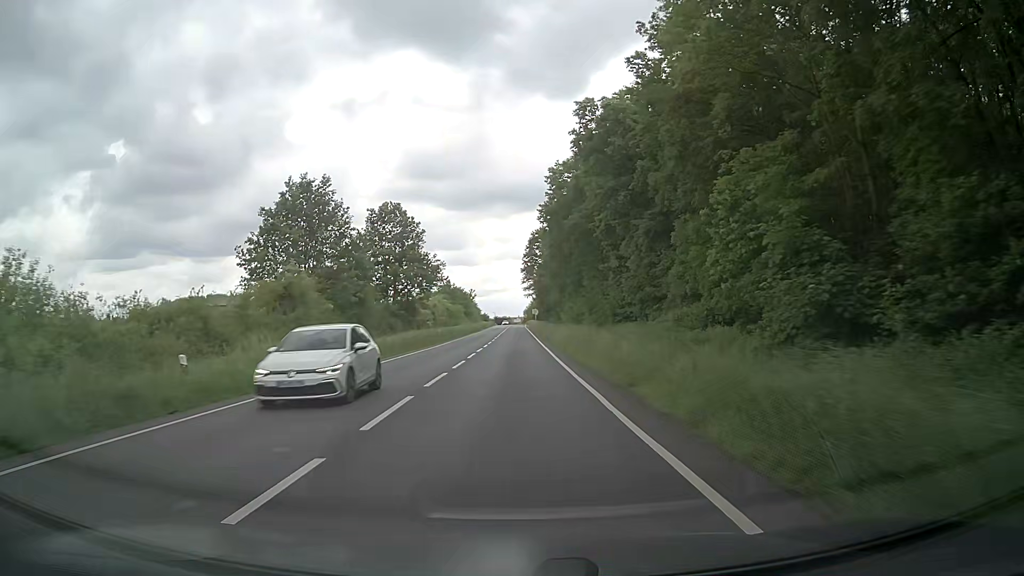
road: primary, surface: asphalt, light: Day
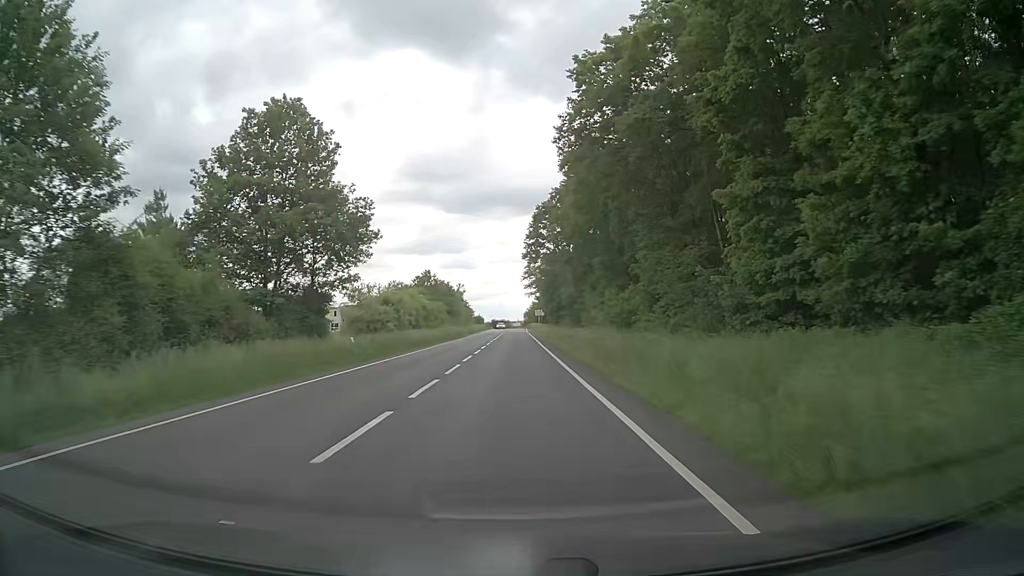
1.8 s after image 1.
(-0.1, +33.1) m; 0°
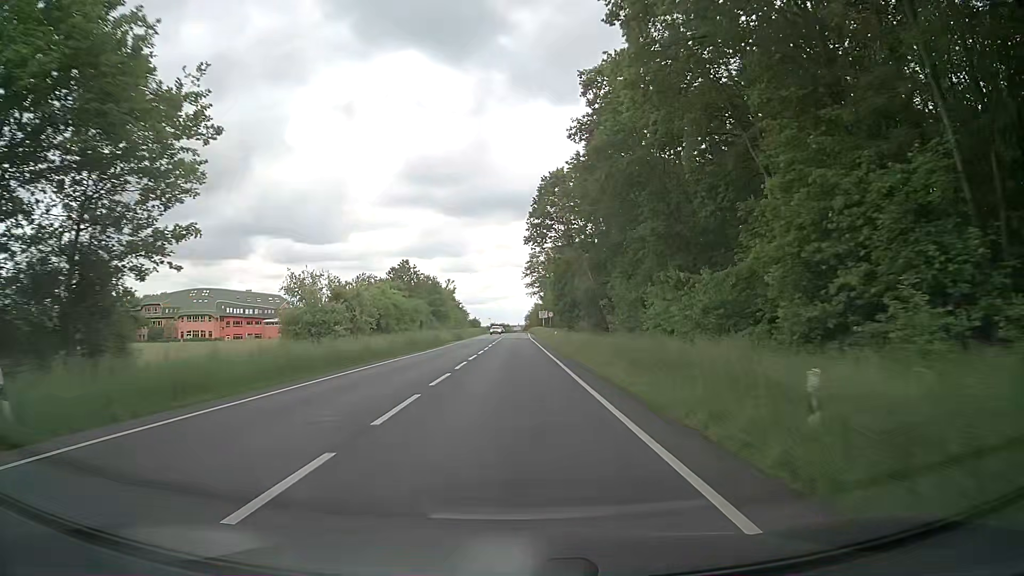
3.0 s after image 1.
(0.0, +22.1) m; 0°
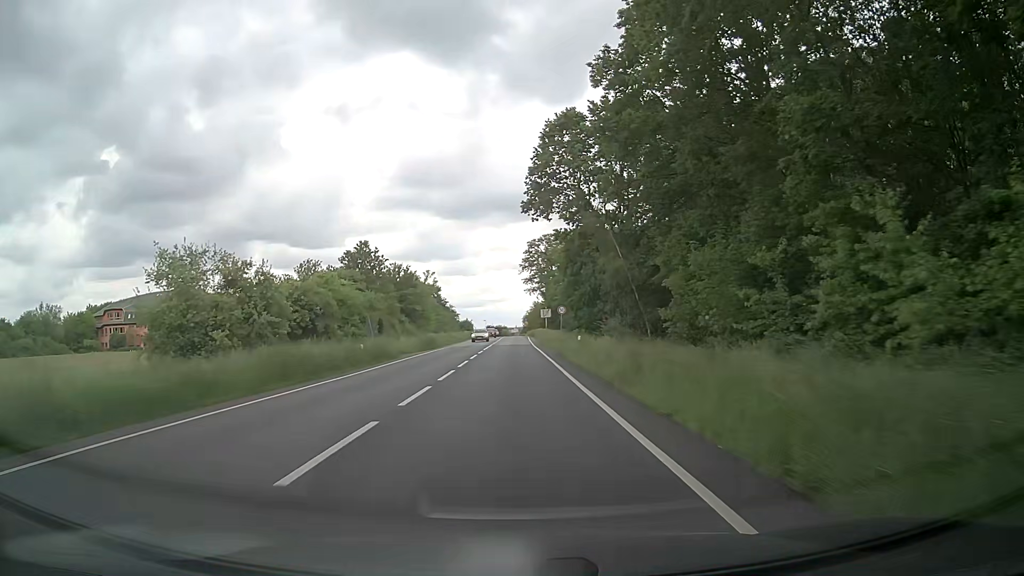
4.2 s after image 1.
(+0.1, +22.1) m; 0°
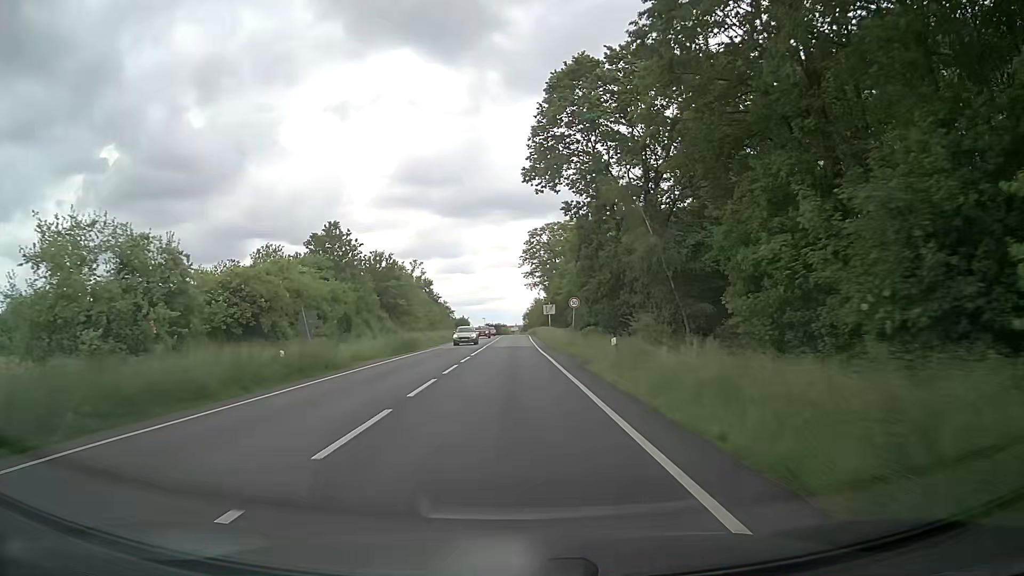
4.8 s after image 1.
(0.0, +11.1) m; 0°
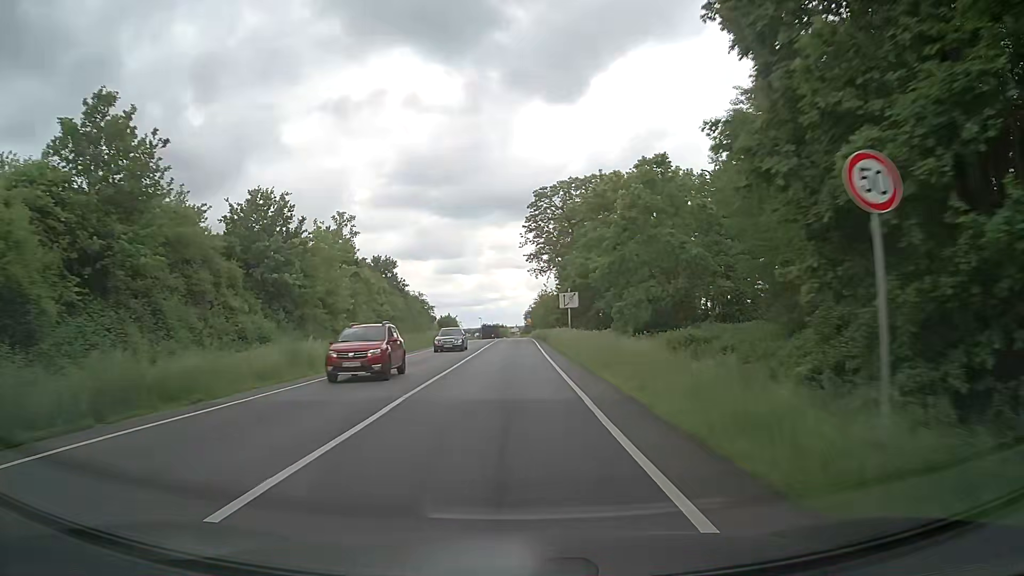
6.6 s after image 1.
(0.0, +33.2) m; 0°
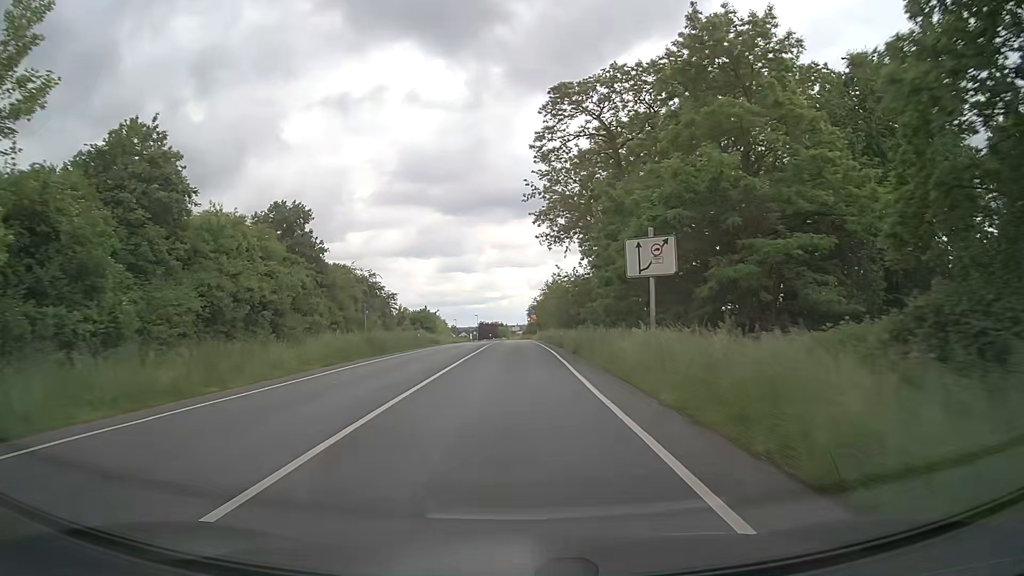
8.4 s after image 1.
(-0.1, +33.3) m; 0°
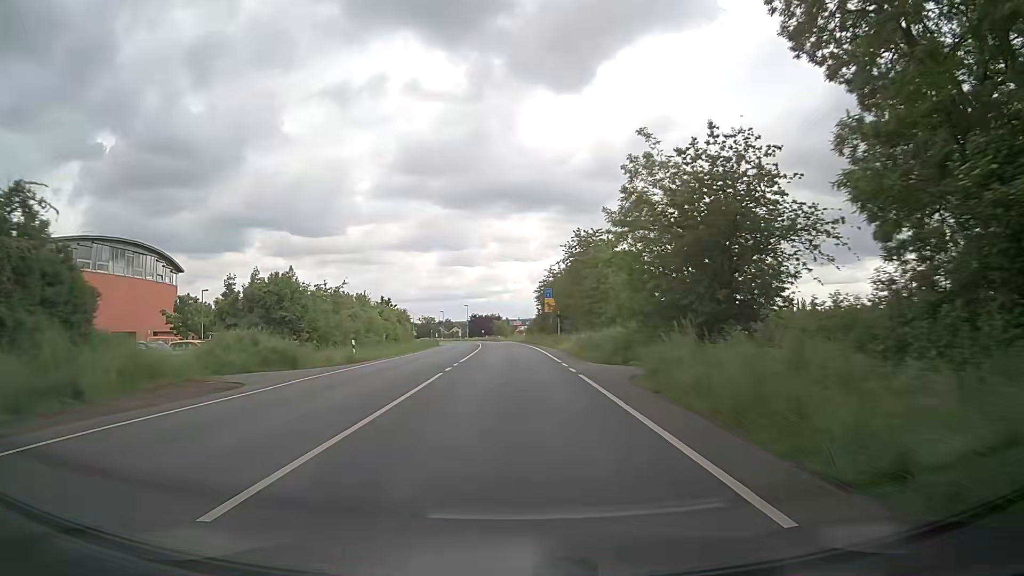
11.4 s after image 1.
(+0.2, +55.5) m; 0°
(0, +10) (0, +20) (0, +30) (-1, +40) (-1, +50) (-1, +60) (-2, +70) (-3, +80) (-3, +90) (-4, +100) m
